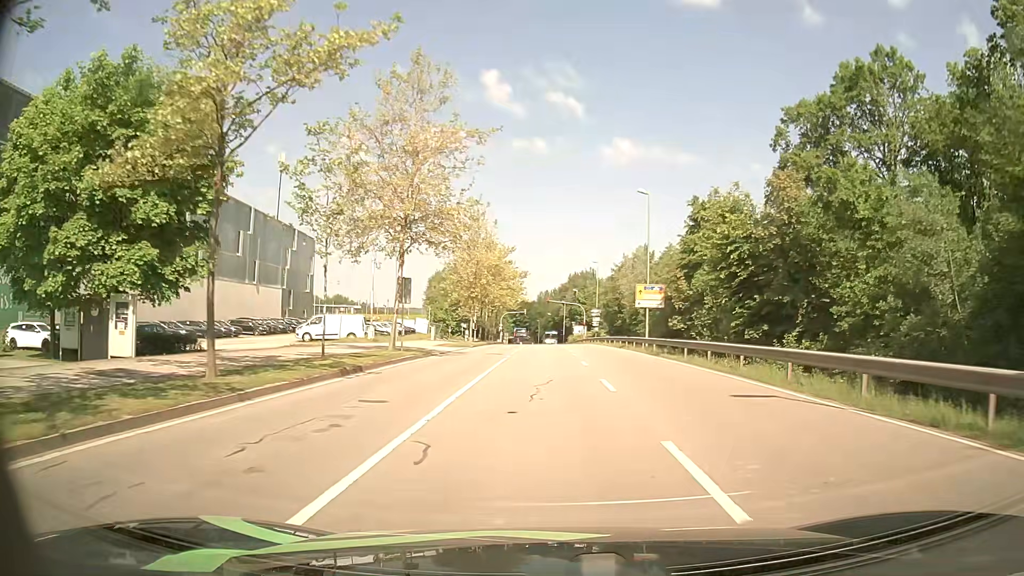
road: secondary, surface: asphalt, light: Day
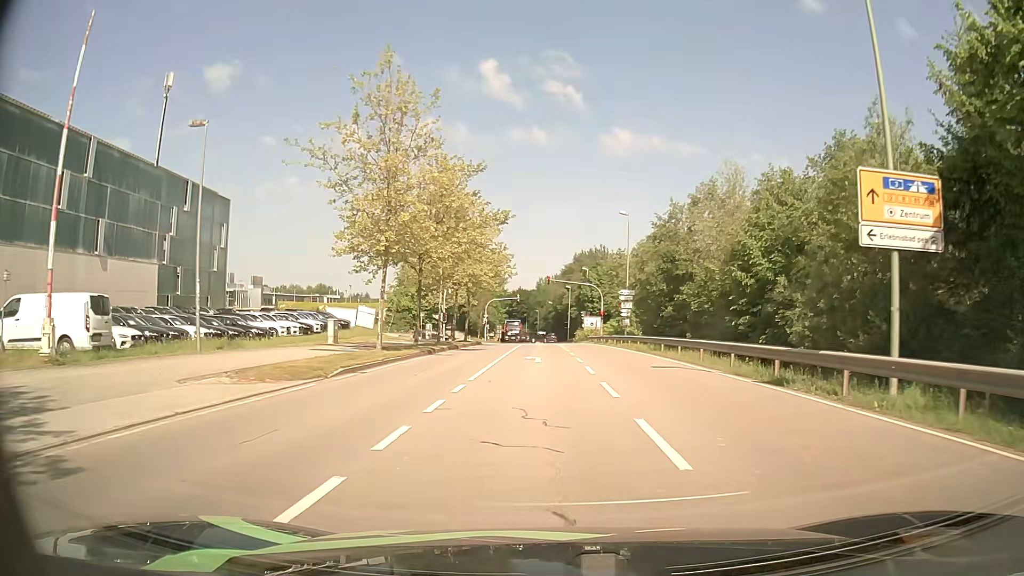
(+0.1, +31.4) m; 0°
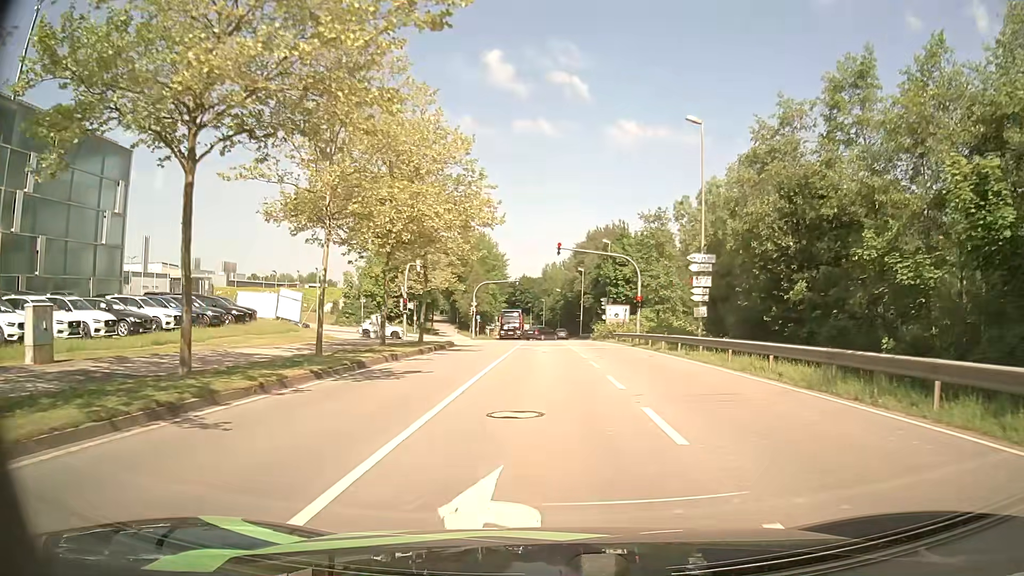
(-0.2, +22.8) m; 0°
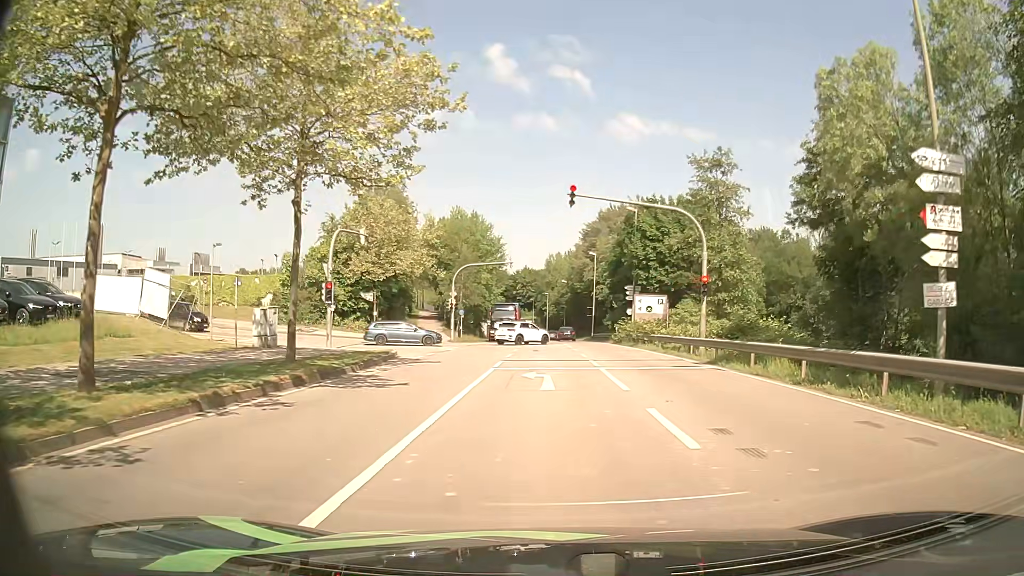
(-0.1, +17.9) m; -1°
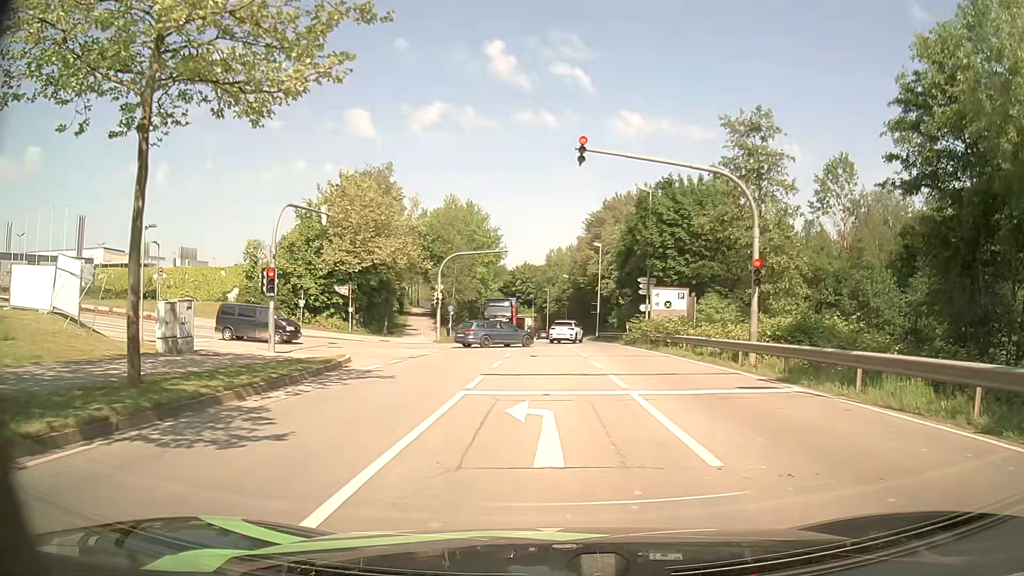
(0.0, +6.8) m; +1°
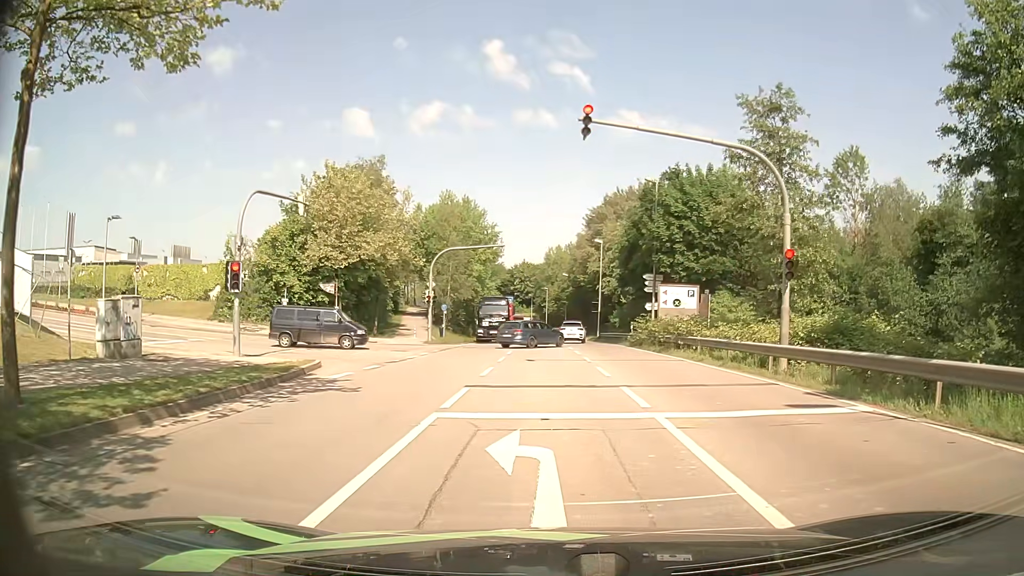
(0.0, +2.8) m; -1°
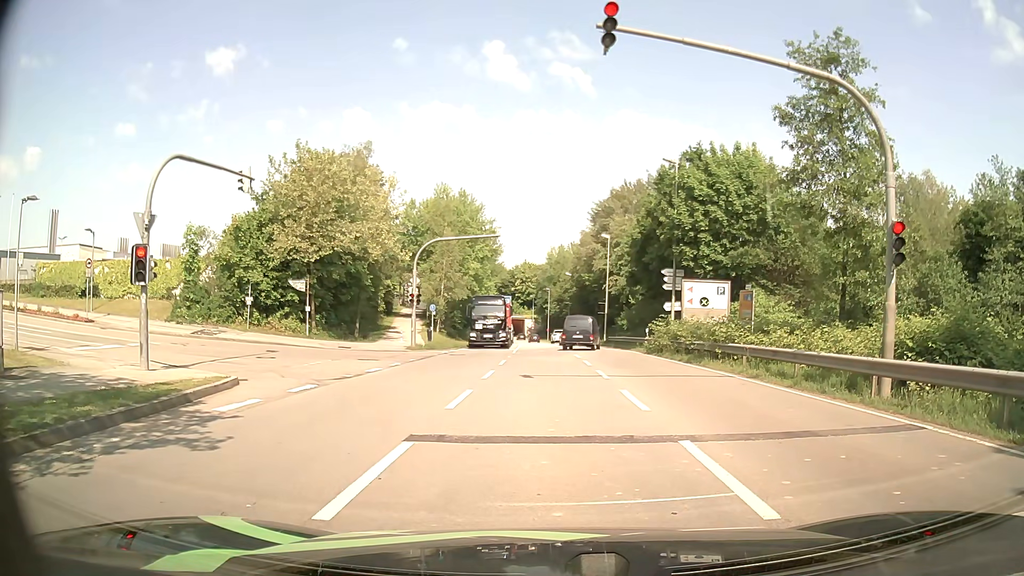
(0.0, +5.4) m; 0°
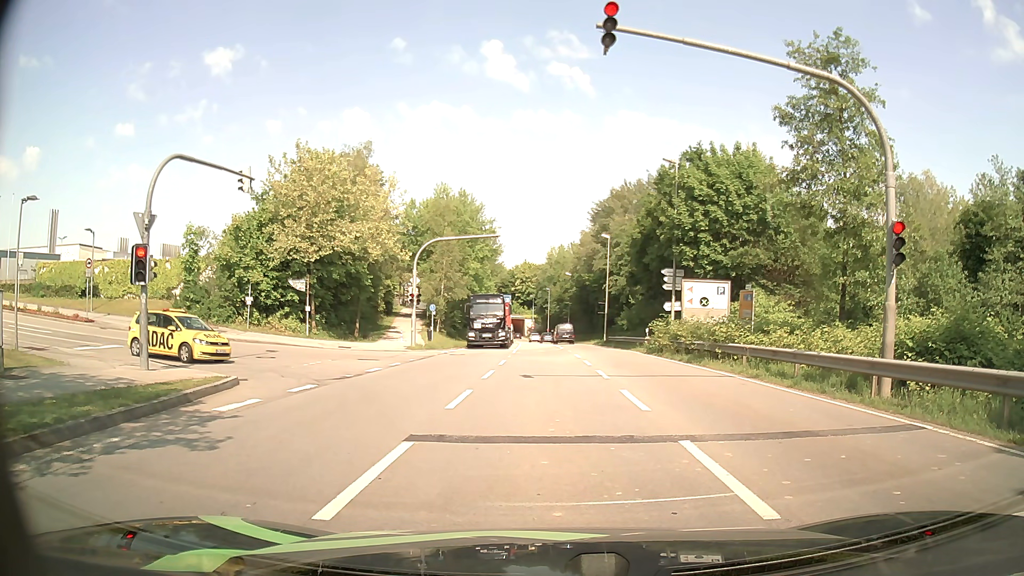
(0.0, +0.1) m; 0°
(0, +10) (0, +20) (-4, +29) (-13, +31) (-23, +31) (-33, +31) (-43, +32) (-53, +32) (-63, +31) (-73, +31) m
